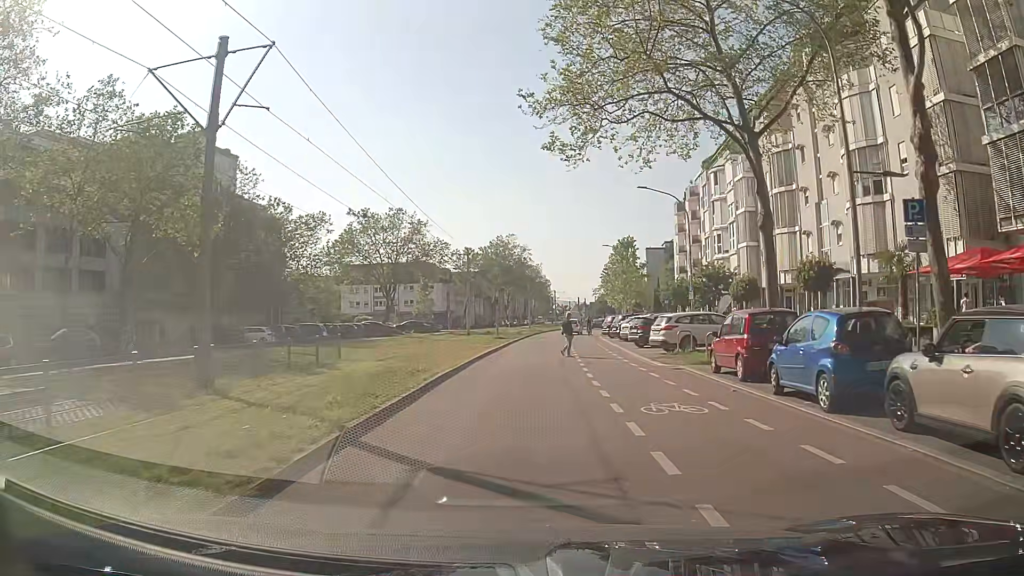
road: tertiary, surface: asphalt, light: Day
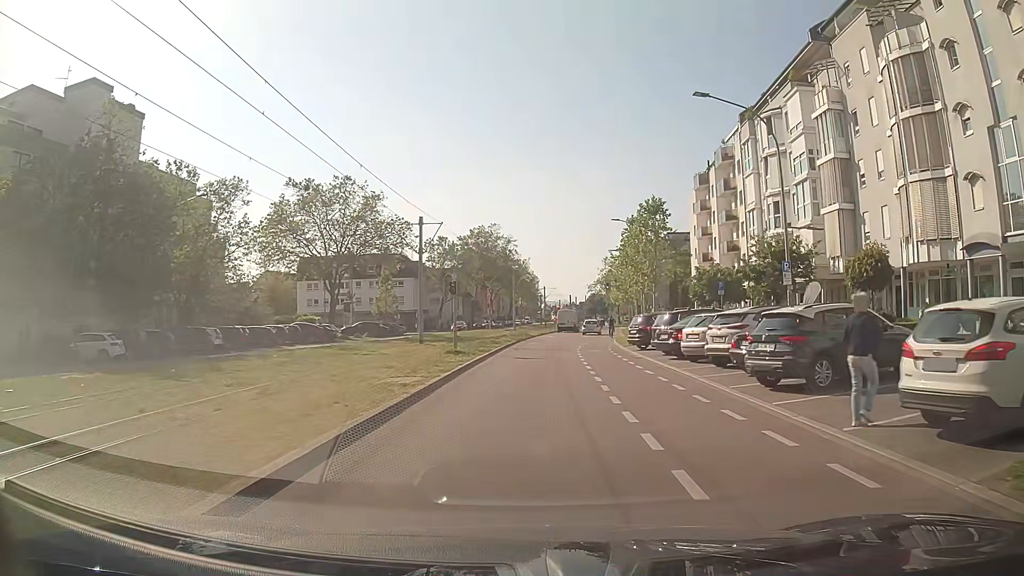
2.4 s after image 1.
(-0.5, +19.1) m; -1°
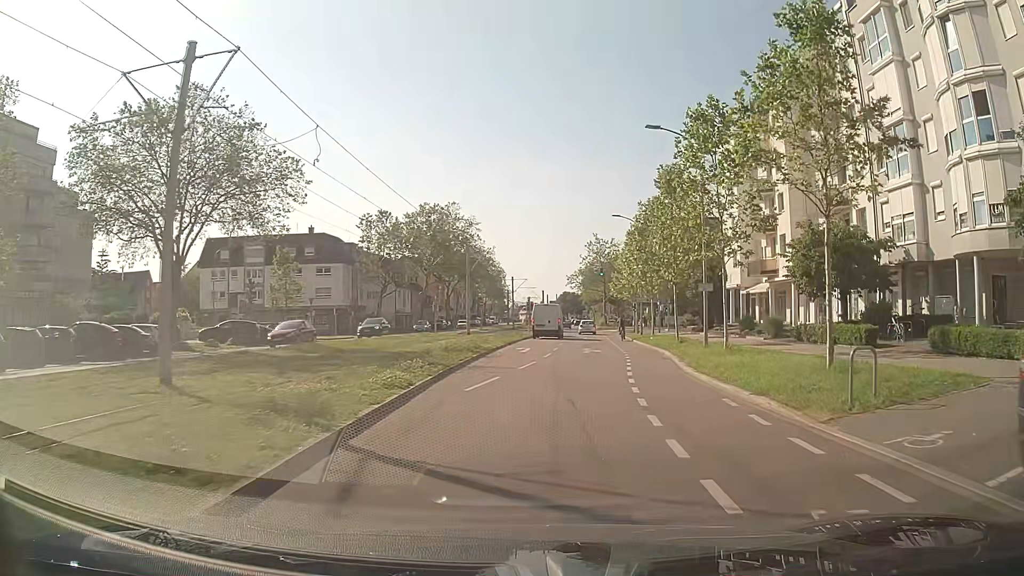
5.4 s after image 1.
(+0.5, +26.6) m; +2°
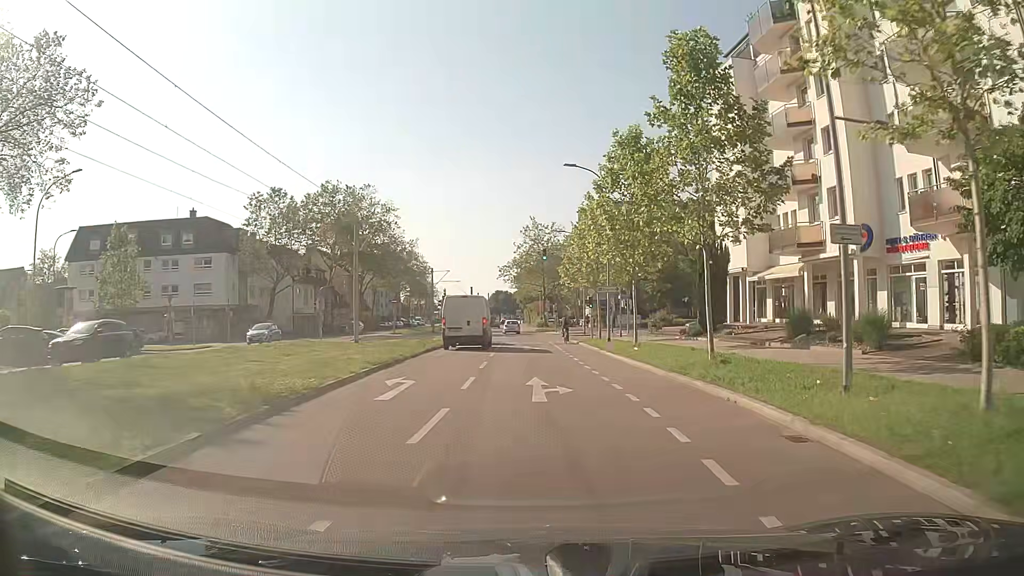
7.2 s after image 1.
(+1.0, +17.3) m; +7°
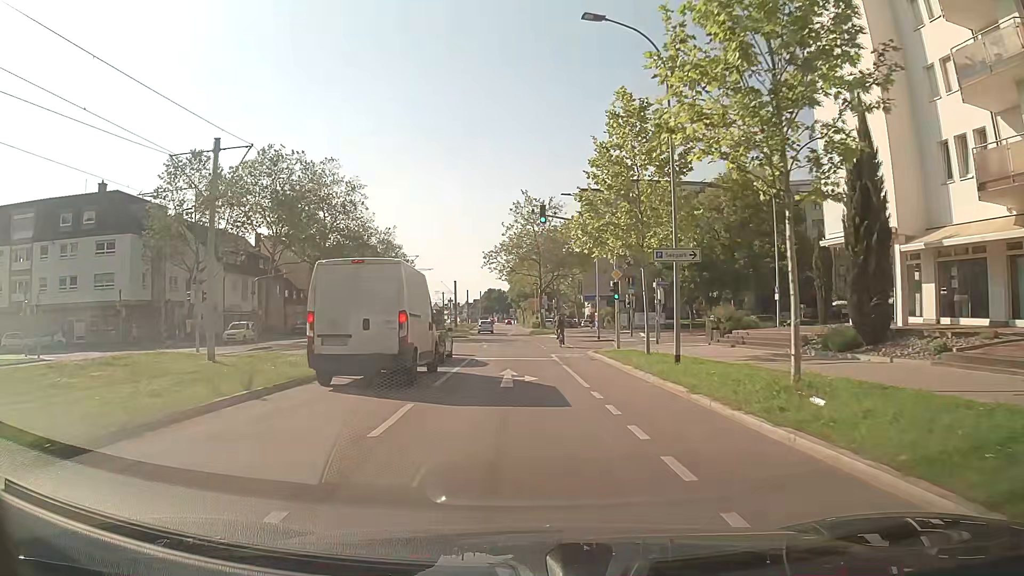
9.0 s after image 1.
(0.0, +18.0) m; +1°
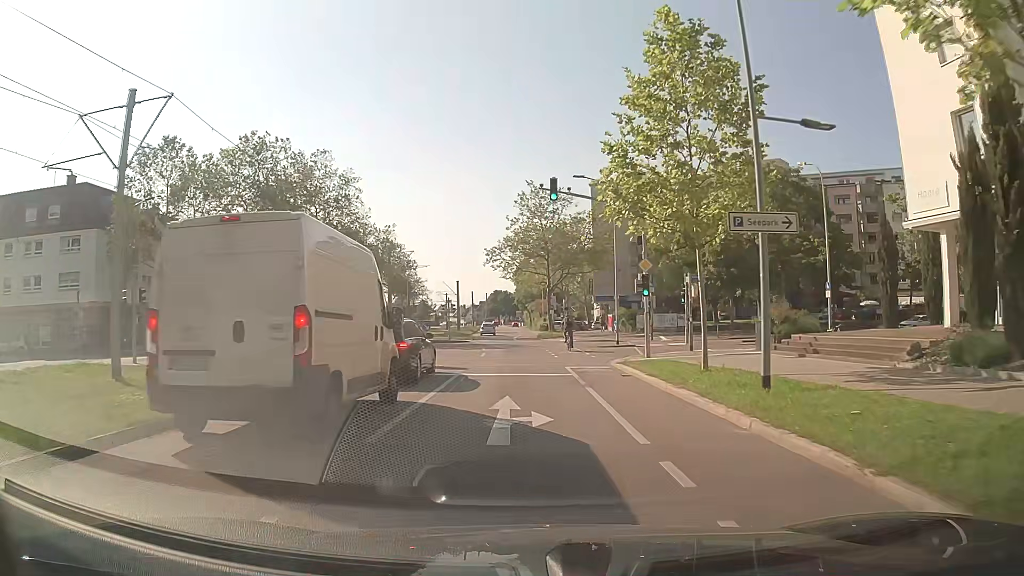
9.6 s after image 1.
(-0.1, +6.1) m; -2°
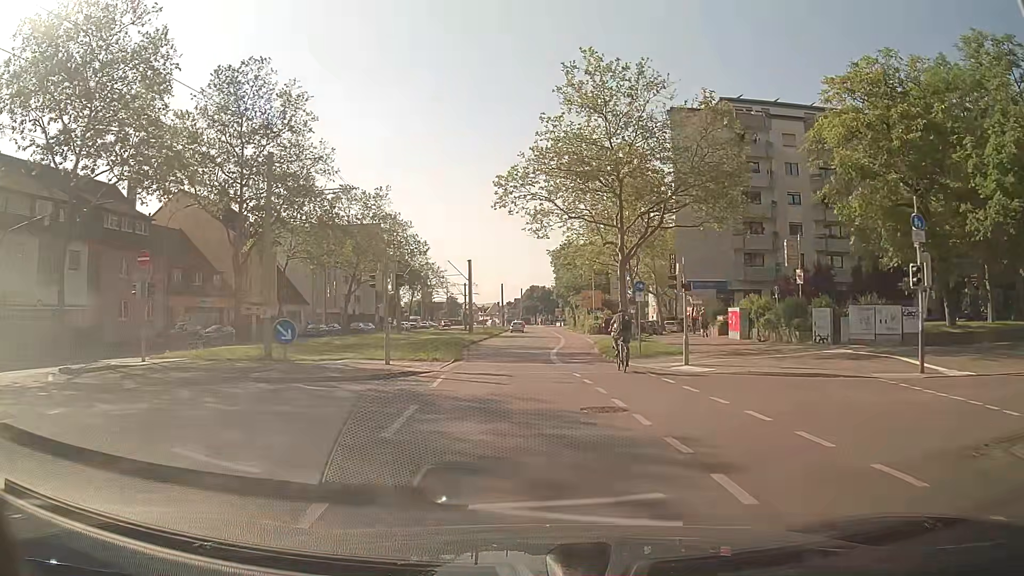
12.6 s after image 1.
(-0.5, +31.9) m; -3°
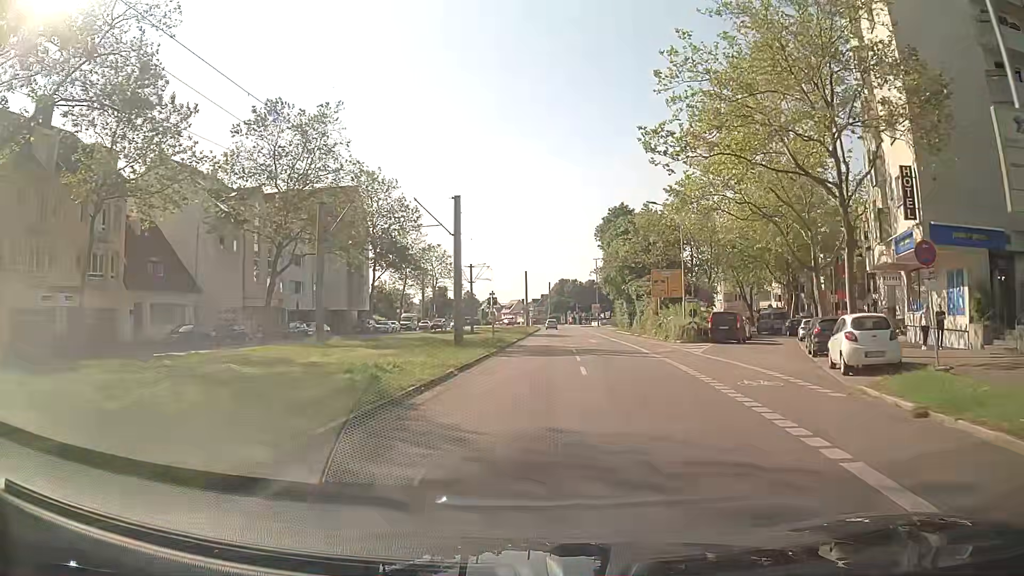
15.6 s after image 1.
(-1.0, +33.6) m; -2°
